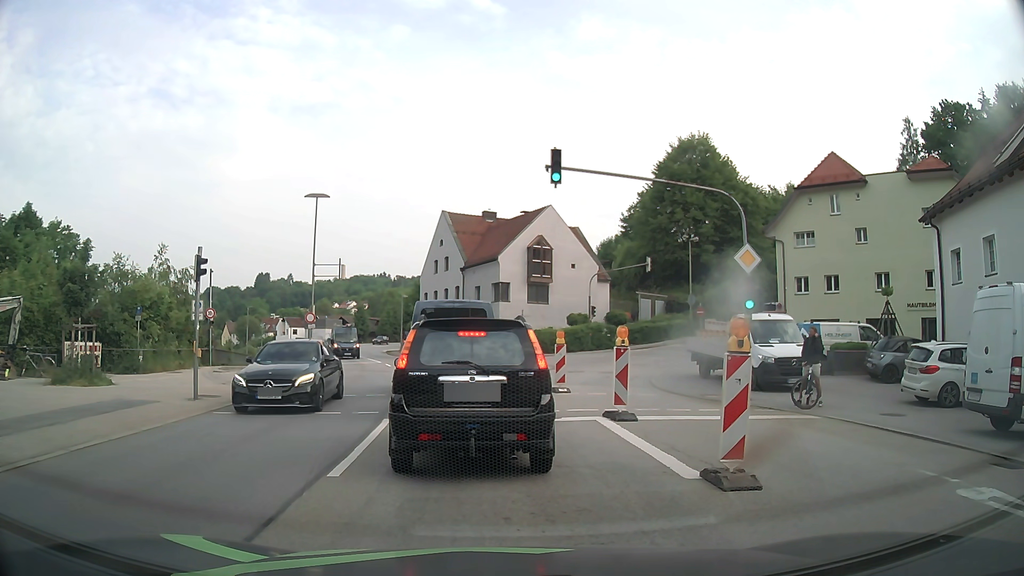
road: primary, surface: asphalt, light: Day
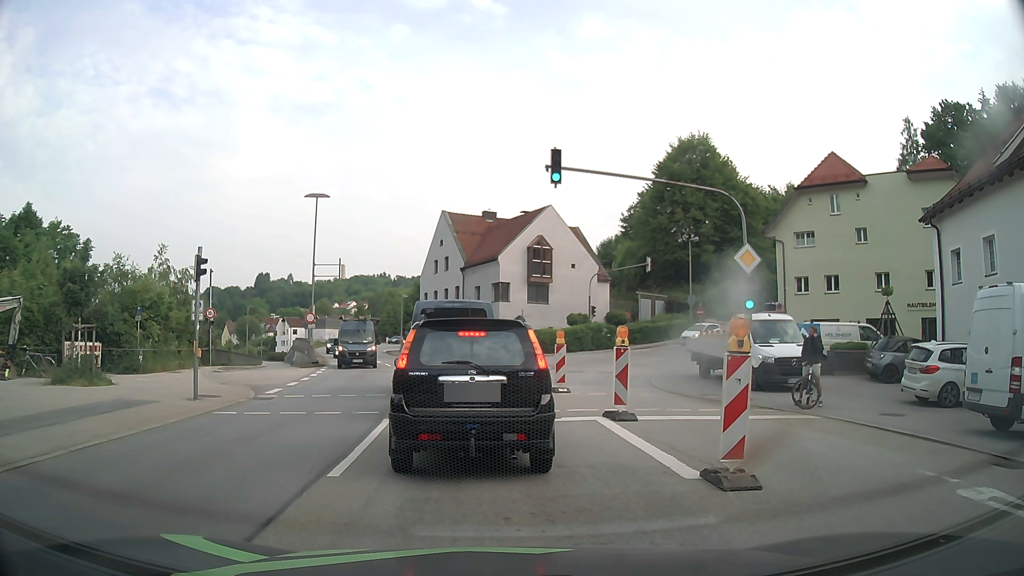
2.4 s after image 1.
(0.0, 0.0) m; 0°
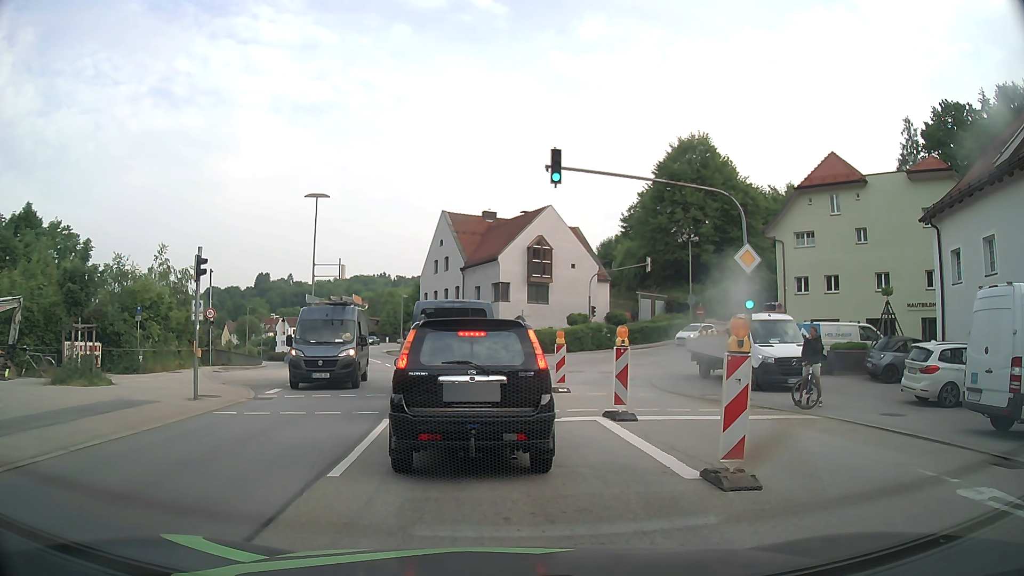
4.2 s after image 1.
(0.0, 0.0) m; 0°
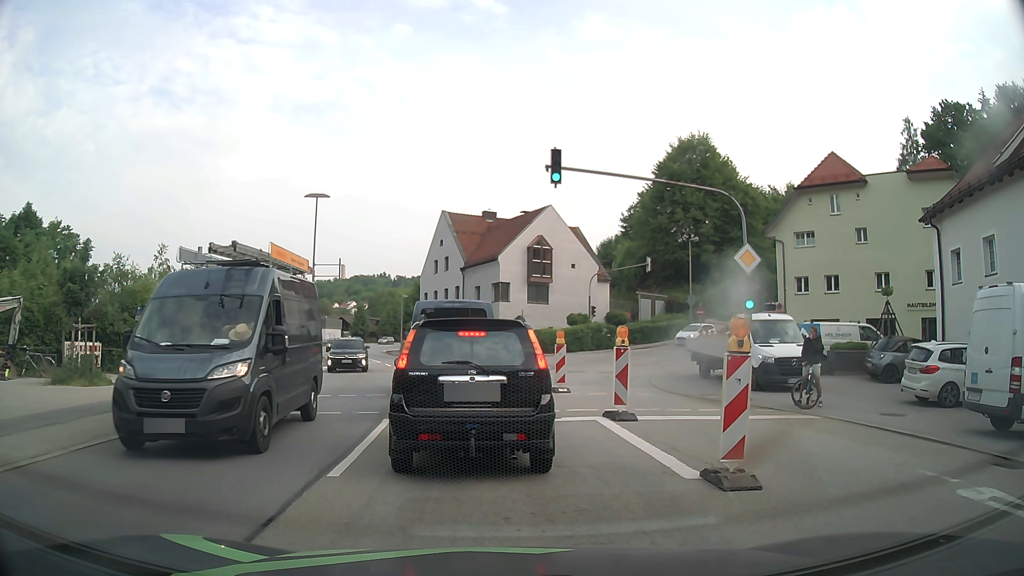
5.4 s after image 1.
(0.0, 0.0) m; 0°
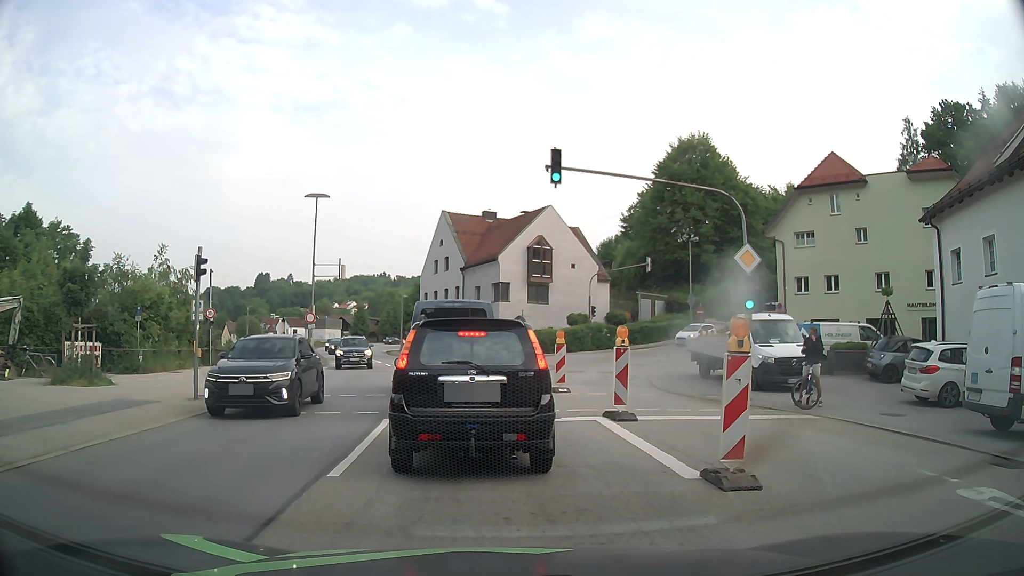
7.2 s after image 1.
(0.0, 0.0) m; 0°
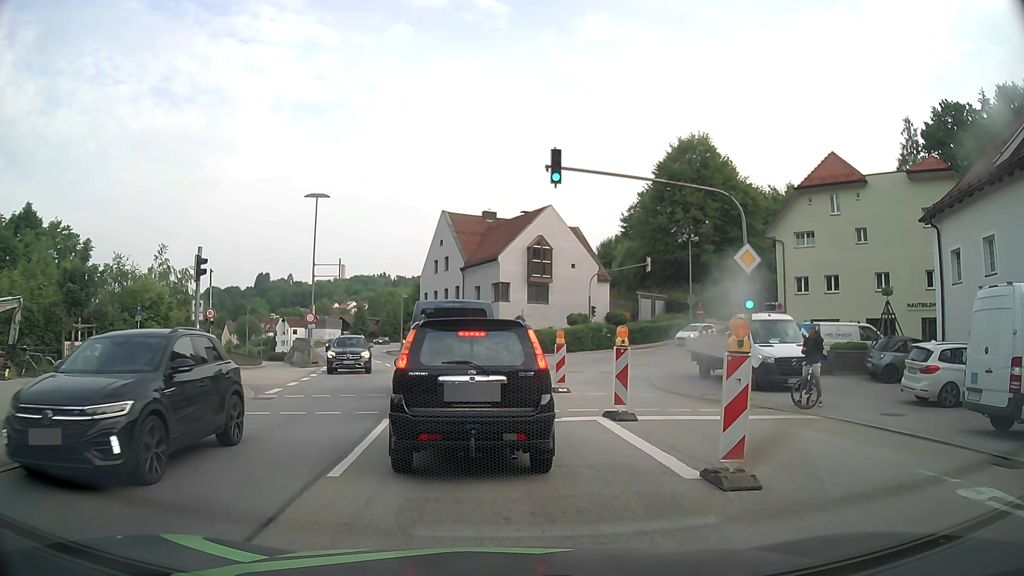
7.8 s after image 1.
(0.0, 0.0) m; 0°
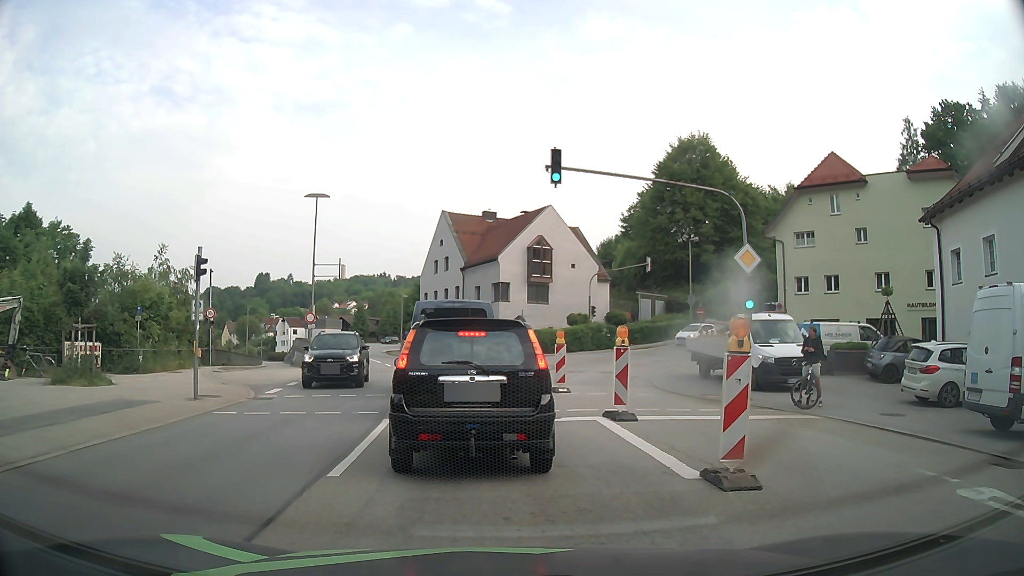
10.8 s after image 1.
(0.0, 0.0) m; 0°
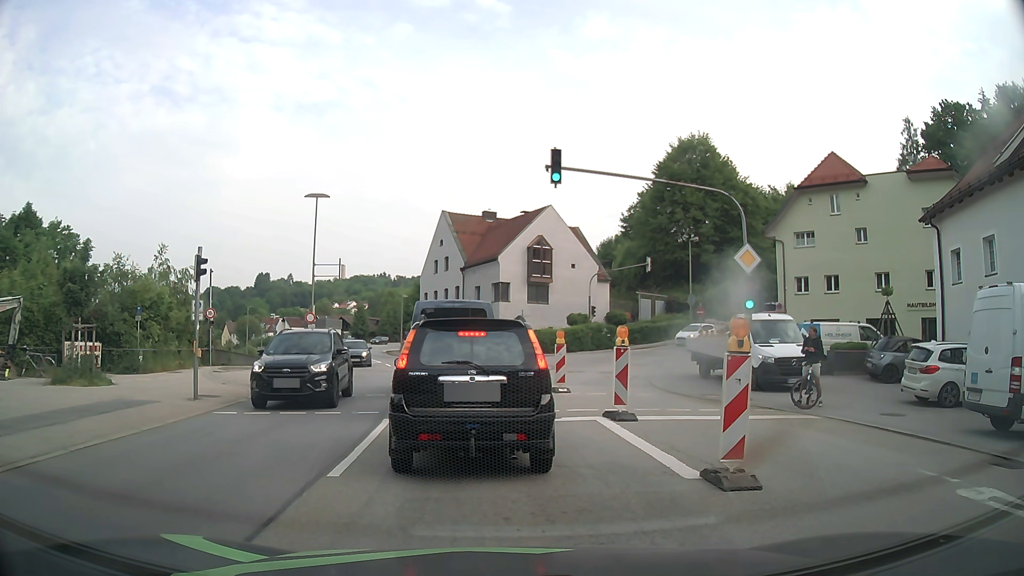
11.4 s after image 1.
(0.0, 0.0) m; 0°
(0, +10) (-1, +20) (-2, +30) (-4, +40) (-7, +49) (-10, +59) (-13, +68) (-15, +78) (-17, +88) (-18, +98) m
